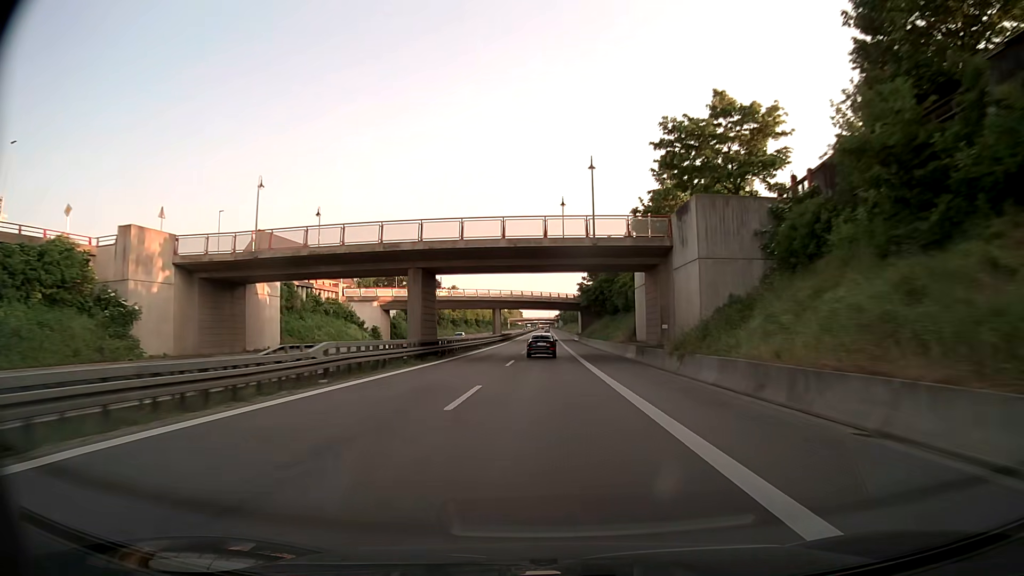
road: trunk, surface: asphalt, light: Day
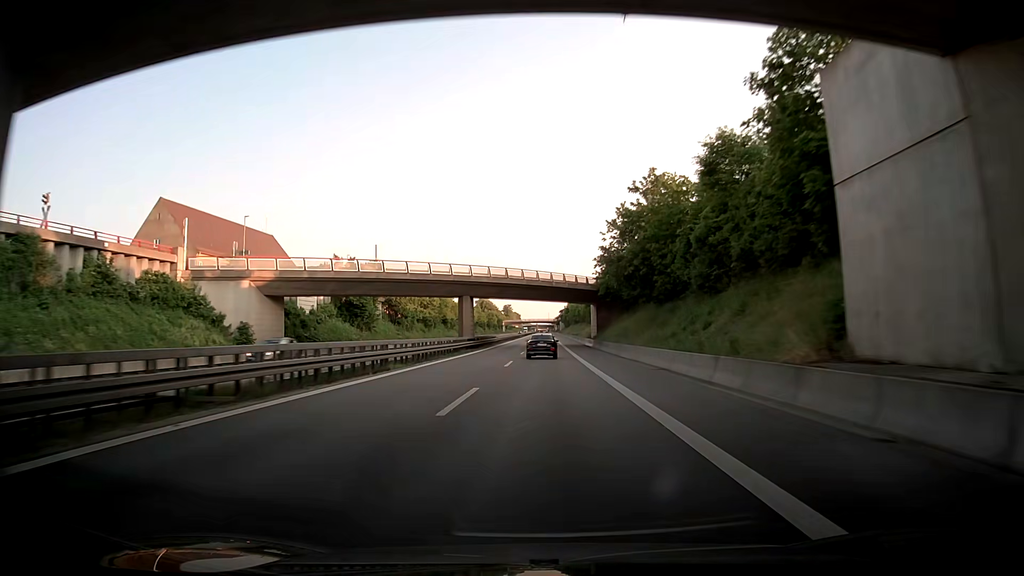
(+0.1, +36.8) m; +1°
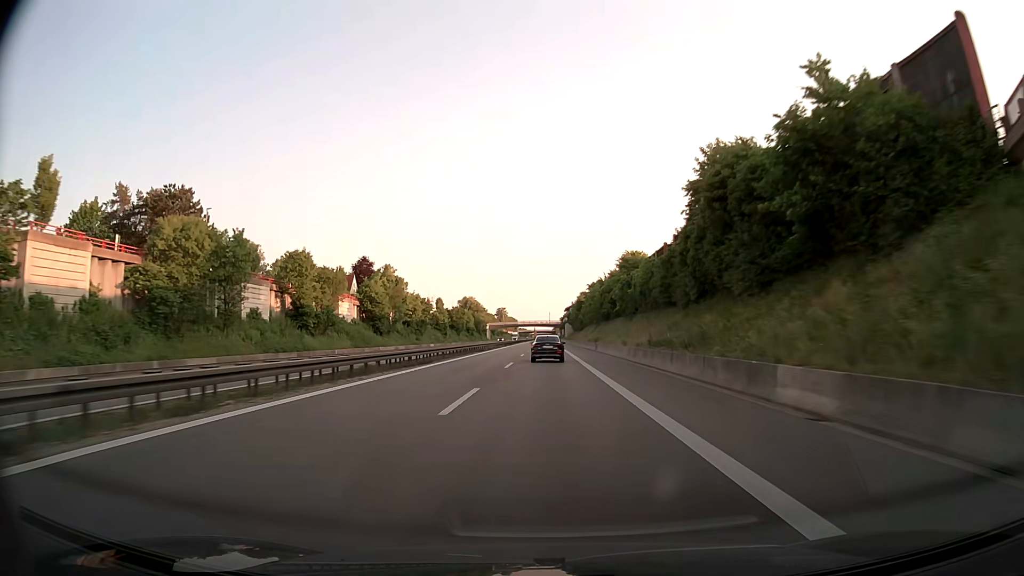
(-0.7, +89.6) m; 0°
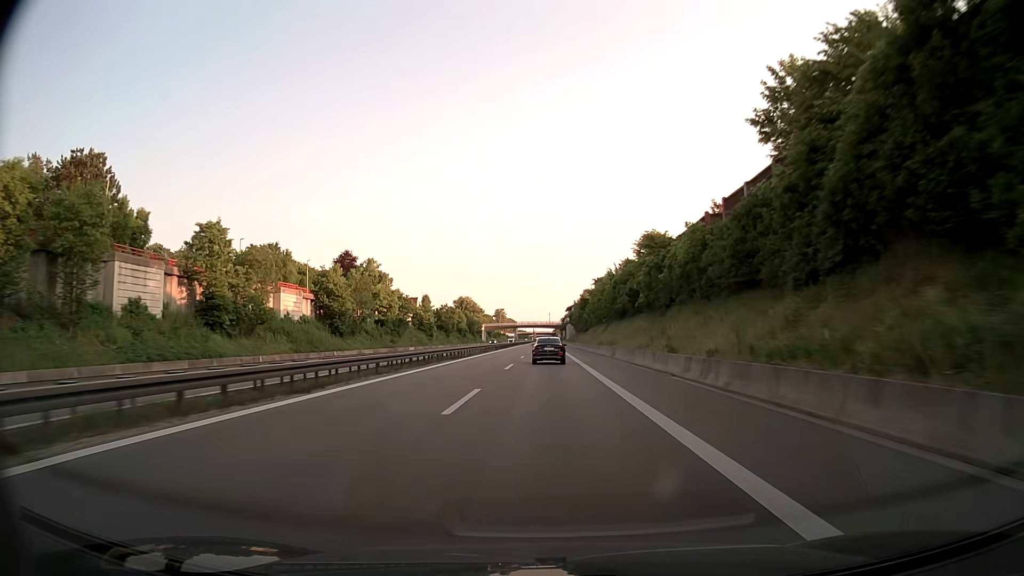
(0.0, +17.7) m; 0°
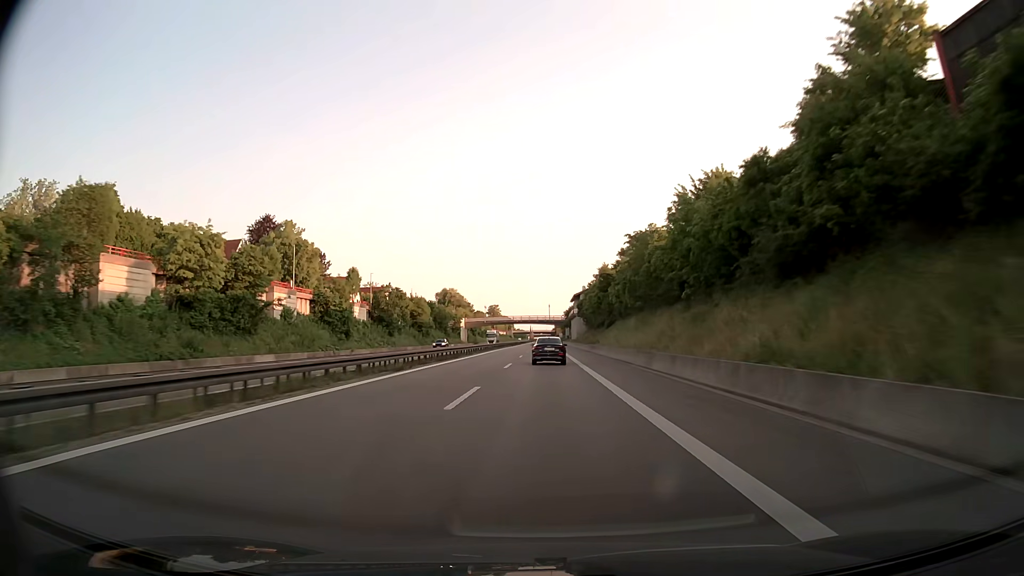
(0.0, +53.4) m; 0°
(0, +10) (0, +20) (0, +30) (0, +40) (0, +50) (0, +60) (0, +70) (0, +80) (0, +90) (0, +100) m
